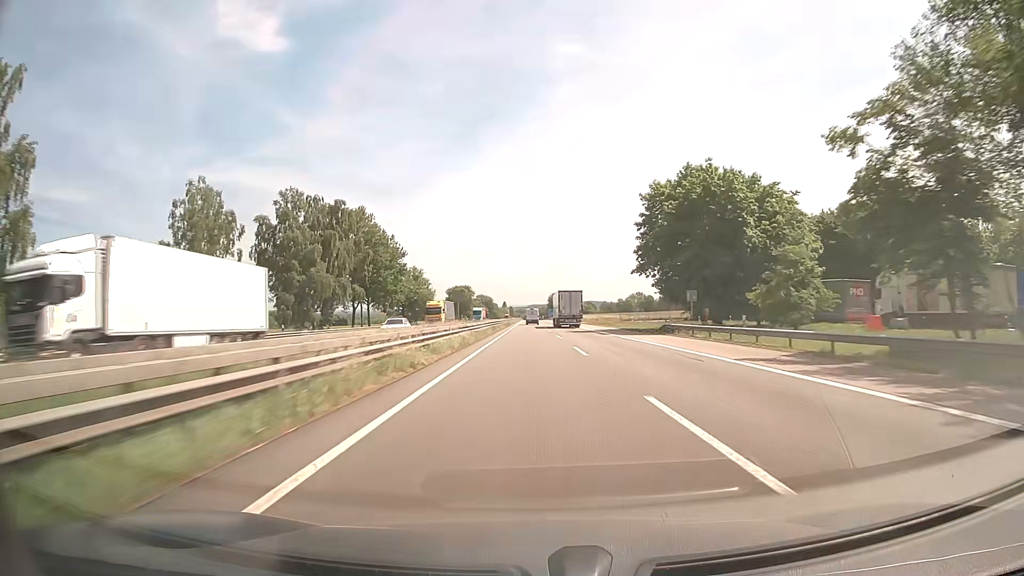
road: motorway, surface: asphalt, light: Day
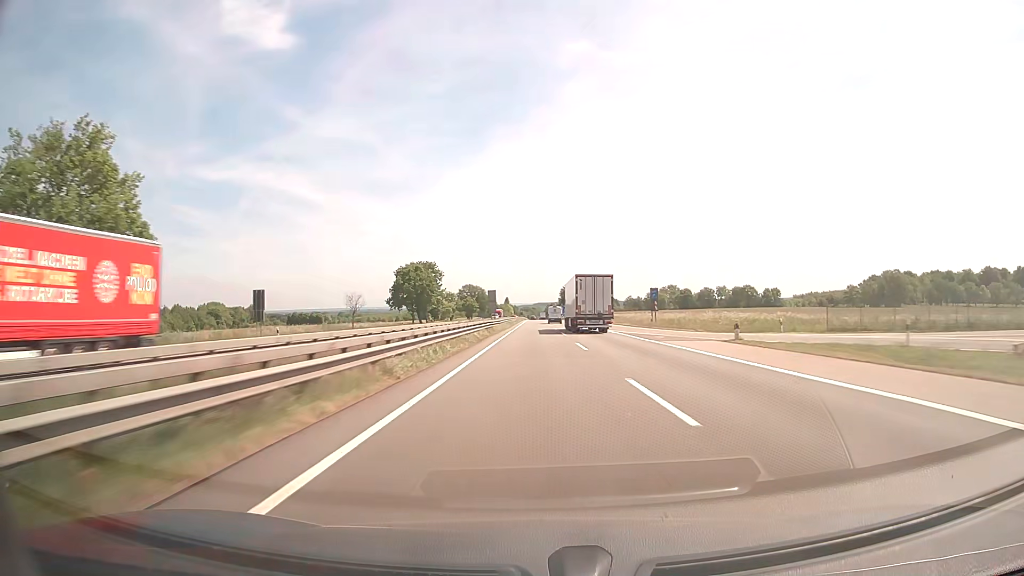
(-0.4, +103.0) m; -1°
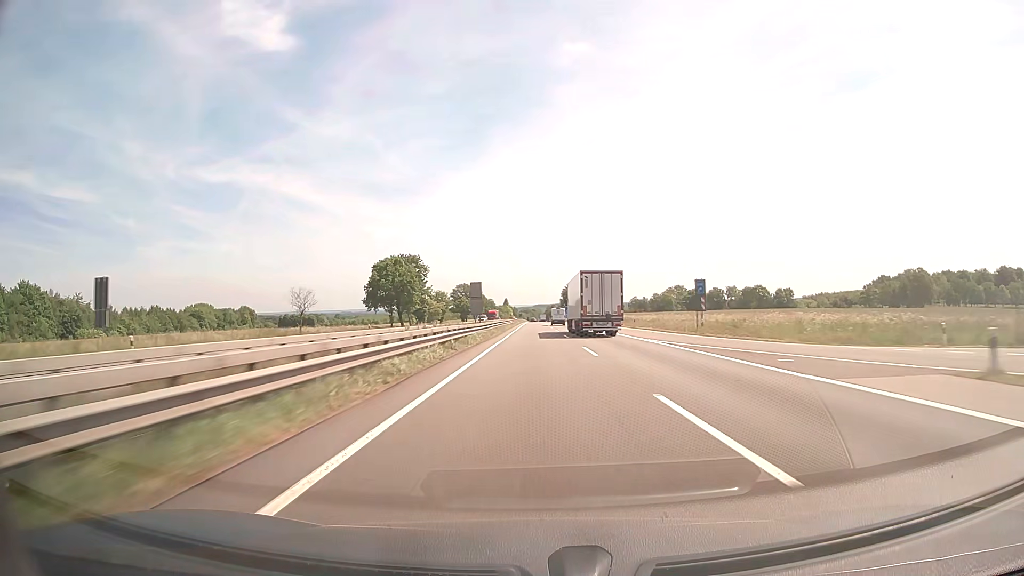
(0.0, +20.6) m; 0°
(0, +10) (0, +20) (0, +30) (0, +40) (0, +50) (0, +60) (0, +70) (0, +80) (0, +90) (0, +100) m
